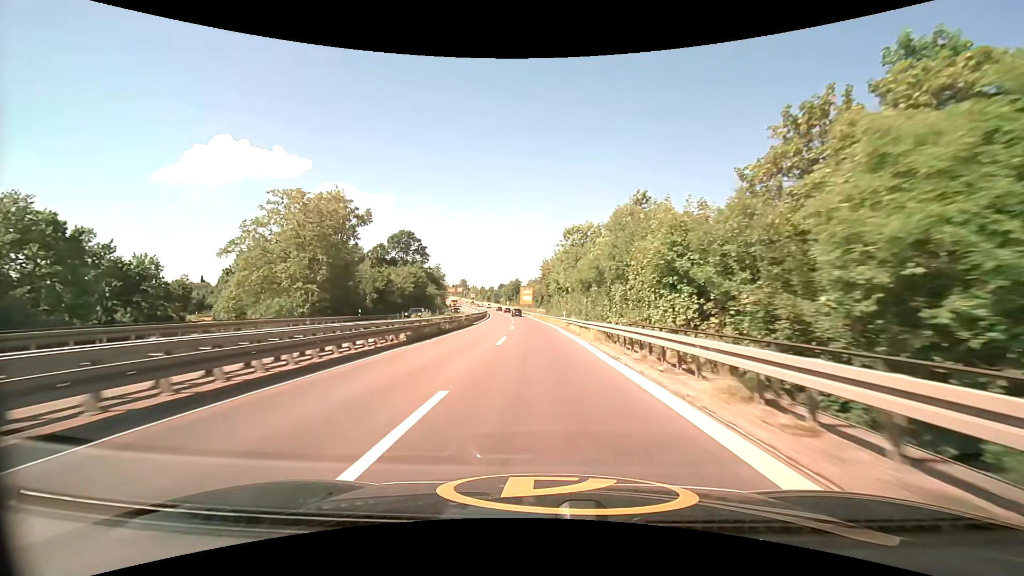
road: trunk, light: Day
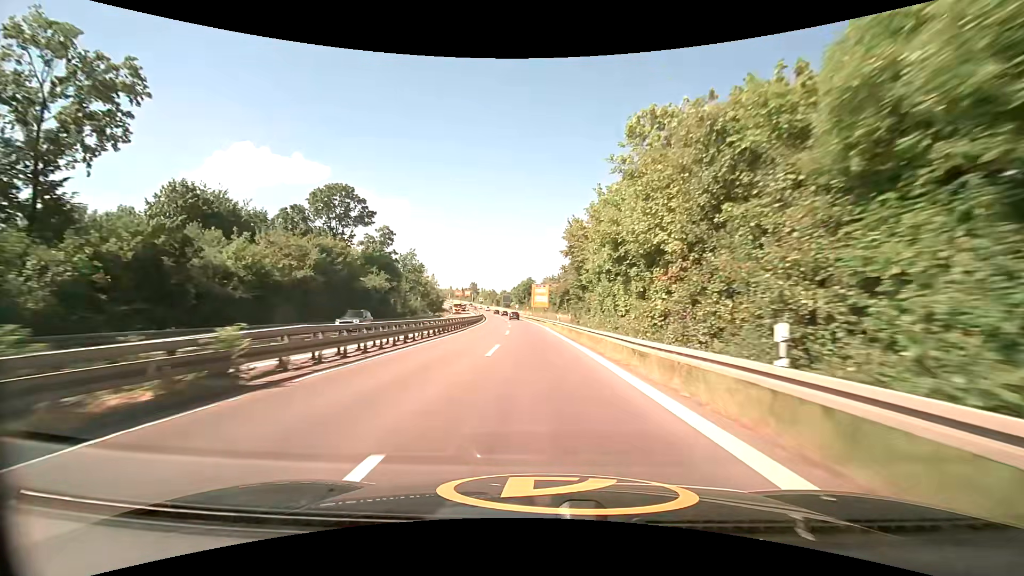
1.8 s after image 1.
(-0.8, +39.2) m; -2°
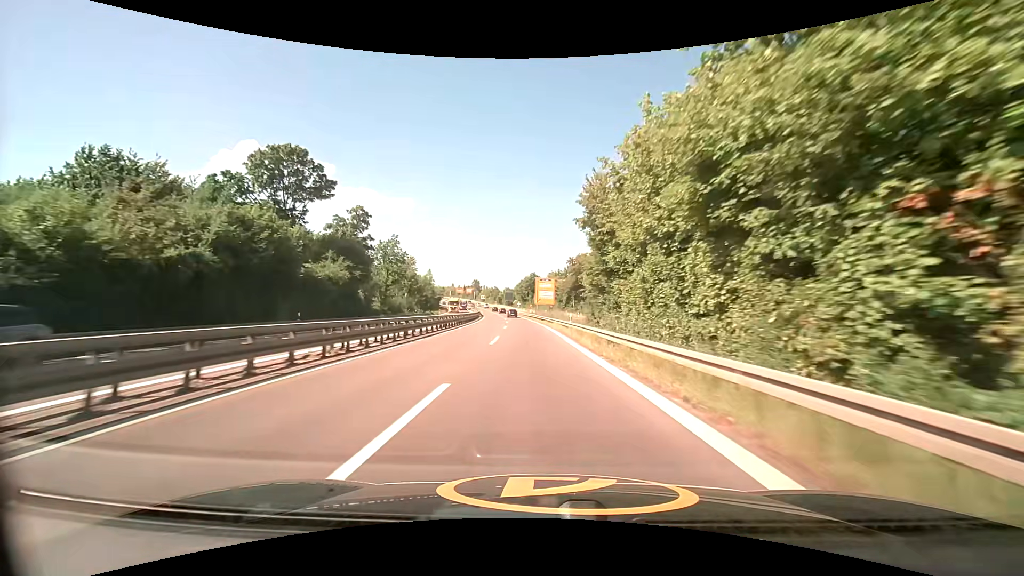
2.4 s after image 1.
(-0.1, +13.2) m; -1°
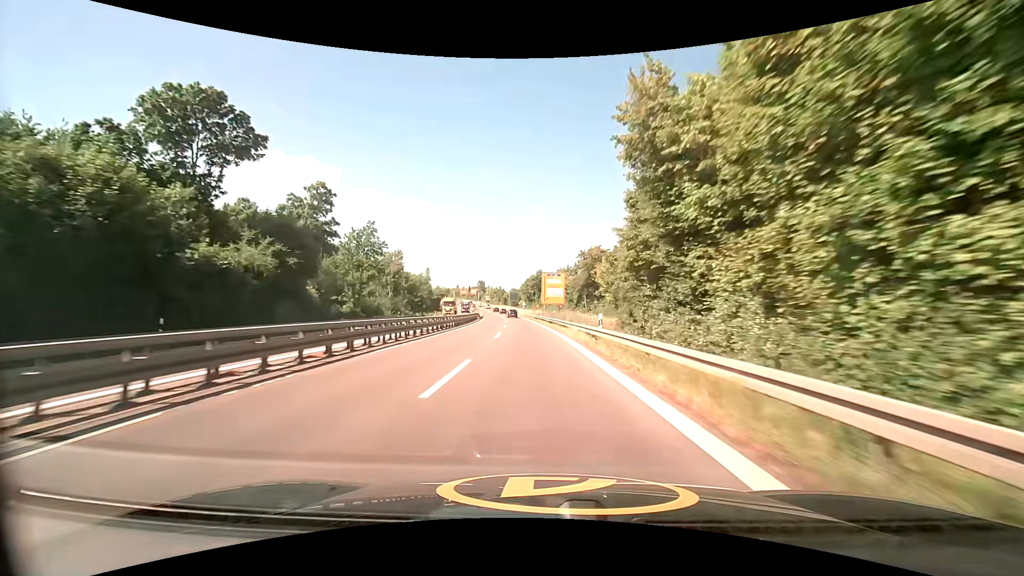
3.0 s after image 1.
(0.0, +13.3) m; -1°
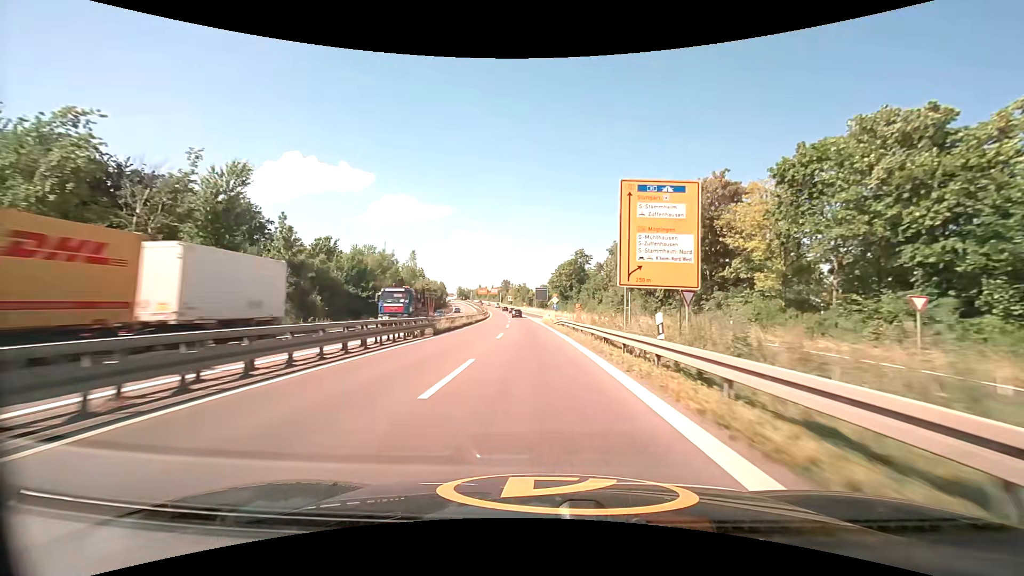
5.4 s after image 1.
(-1.9, +53.0) m; -4°
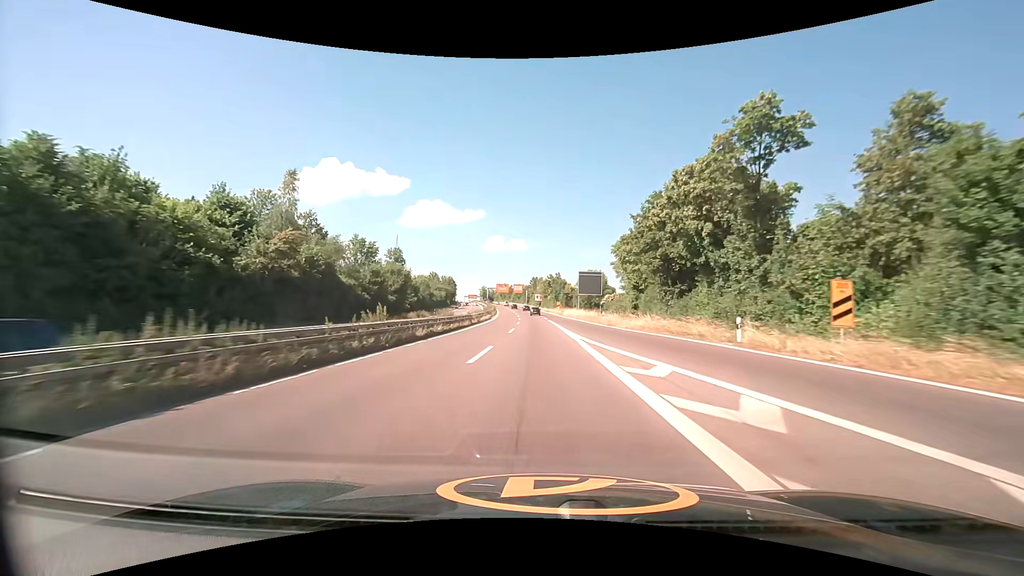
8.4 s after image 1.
(-2.1, +66.3) m; -4°
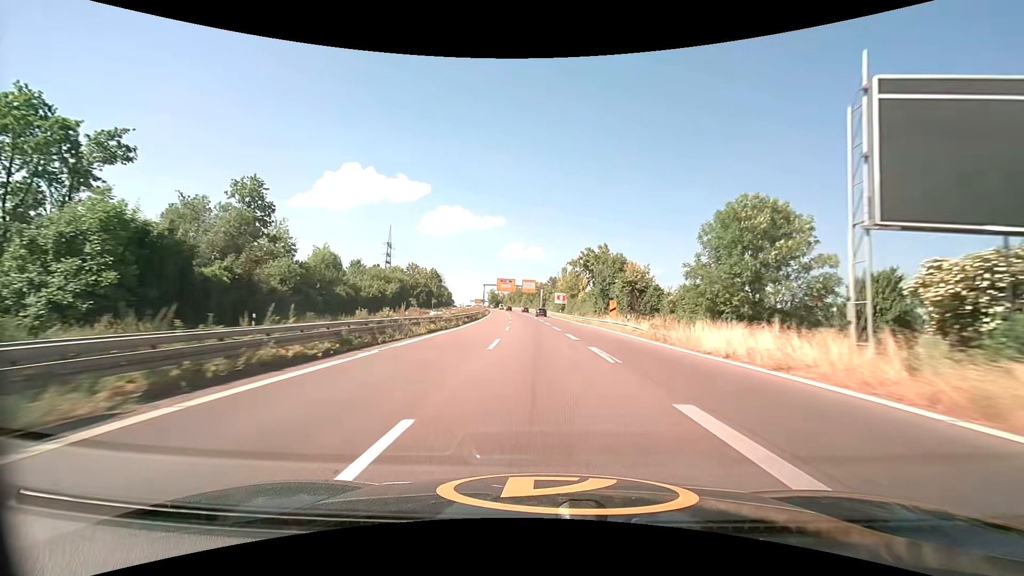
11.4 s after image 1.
(-0.9, +66.5) m; -2°
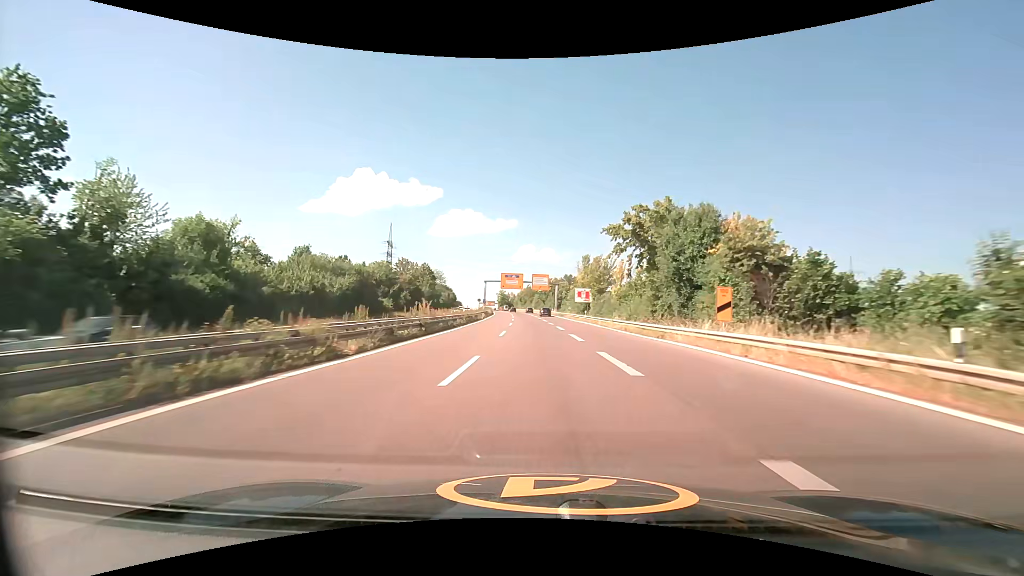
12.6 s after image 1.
(-0.4, +26.6) m; -1°
(0, +10) (0, +20) (-1, +30) (-1, +40) (-1, +50) (-2, +60) (-3, +70) (-3, +80) (-4, +90) (-5, +100) m
